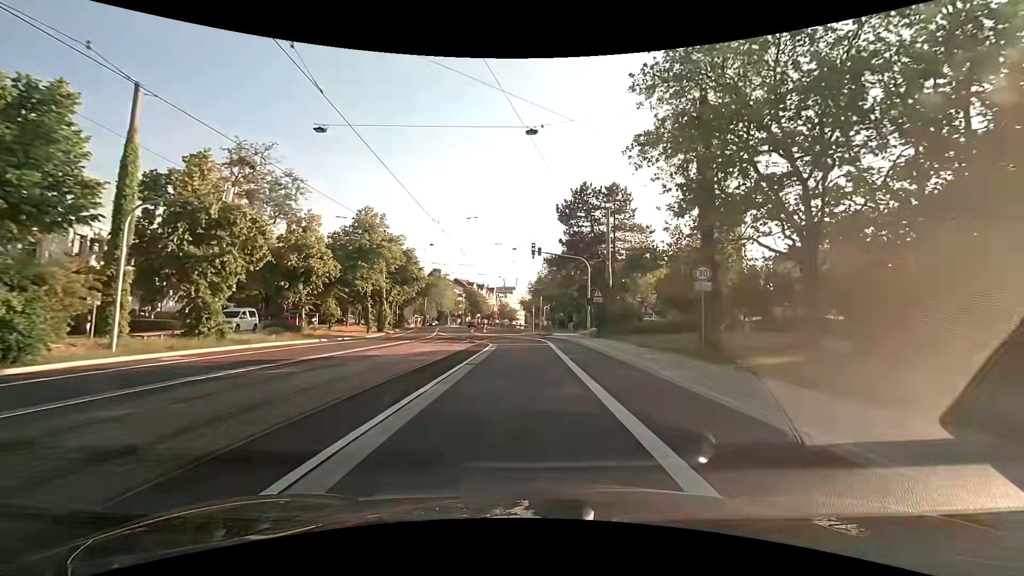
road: secondary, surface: asphalt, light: Day
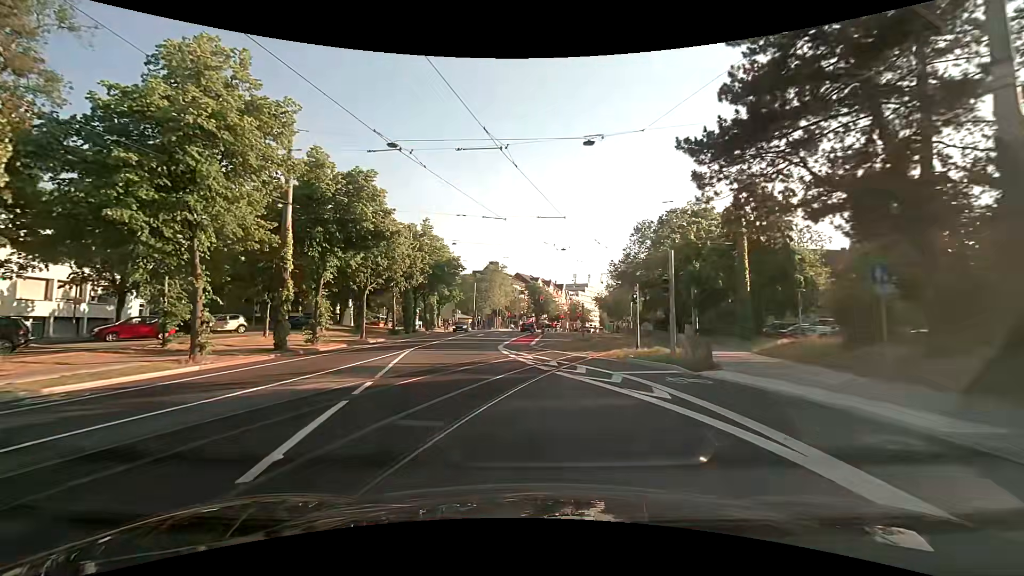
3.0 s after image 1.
(-1.1, +33.1) m; -8°
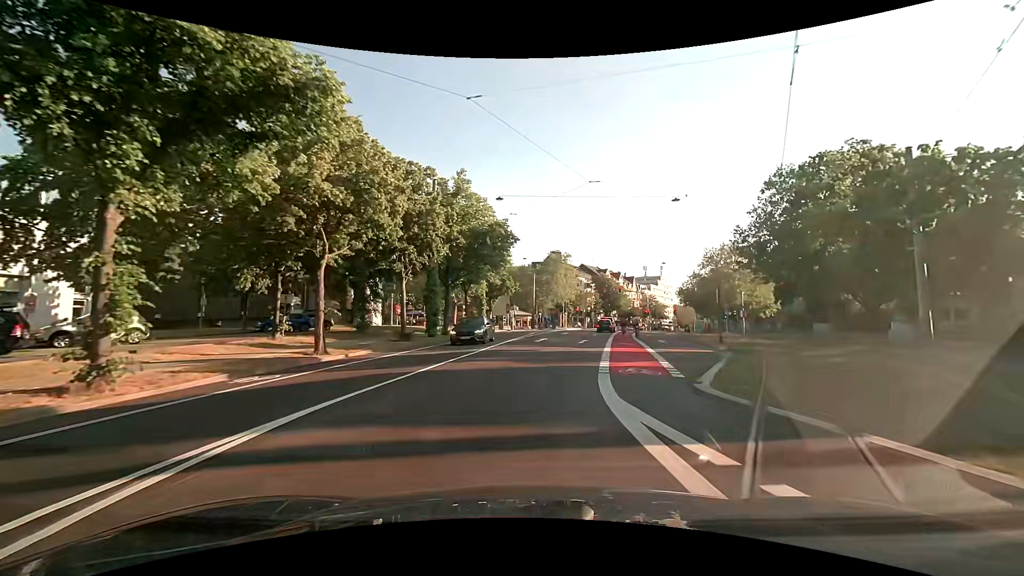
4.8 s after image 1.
(-1.9, +18.9) m; -8°
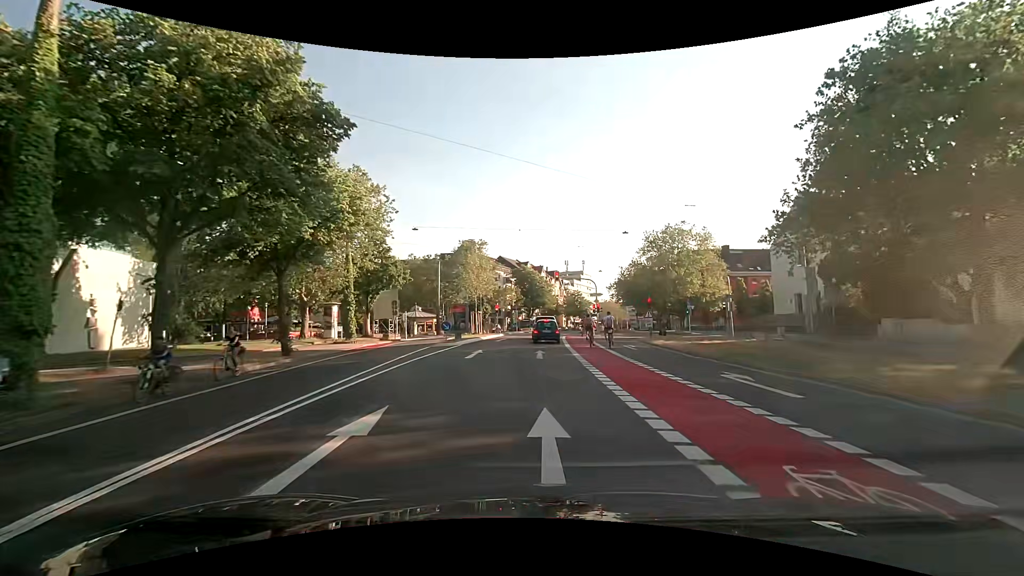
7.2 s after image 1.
(+1.7, +23.4) m; +10°
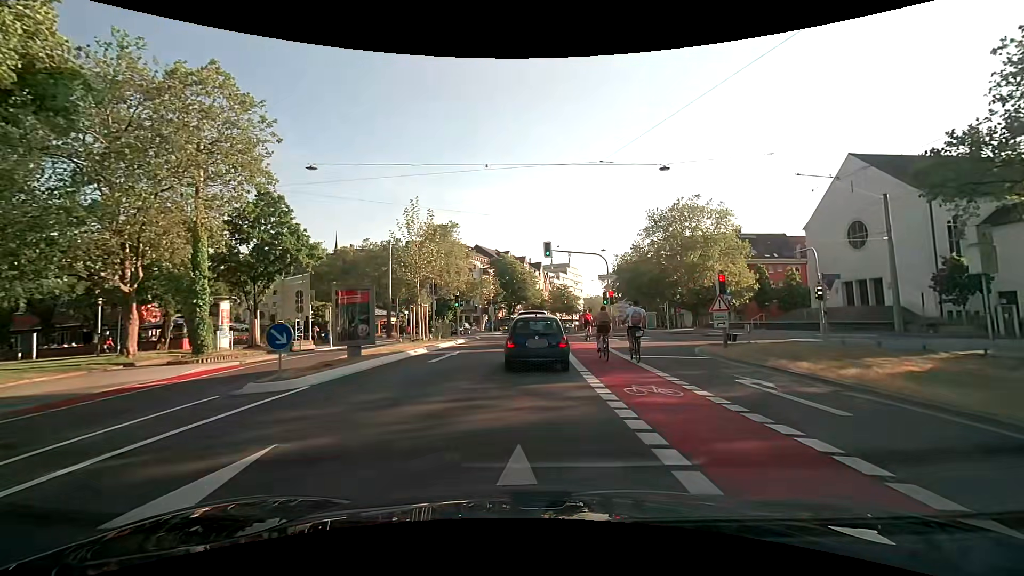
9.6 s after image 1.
(+0.3, +17.0) m; +2°
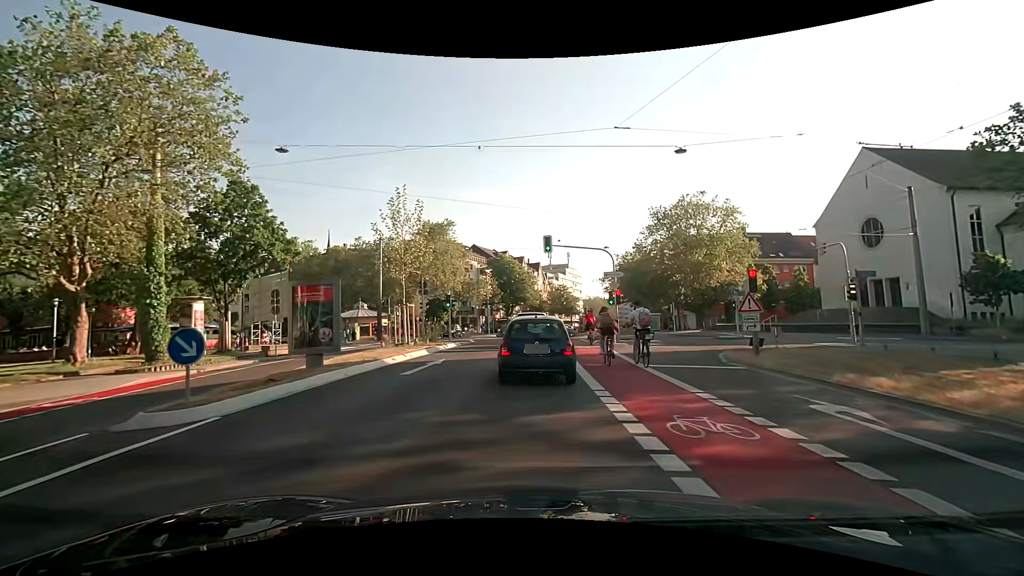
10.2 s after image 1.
(0.0, +2.9) m; 0°
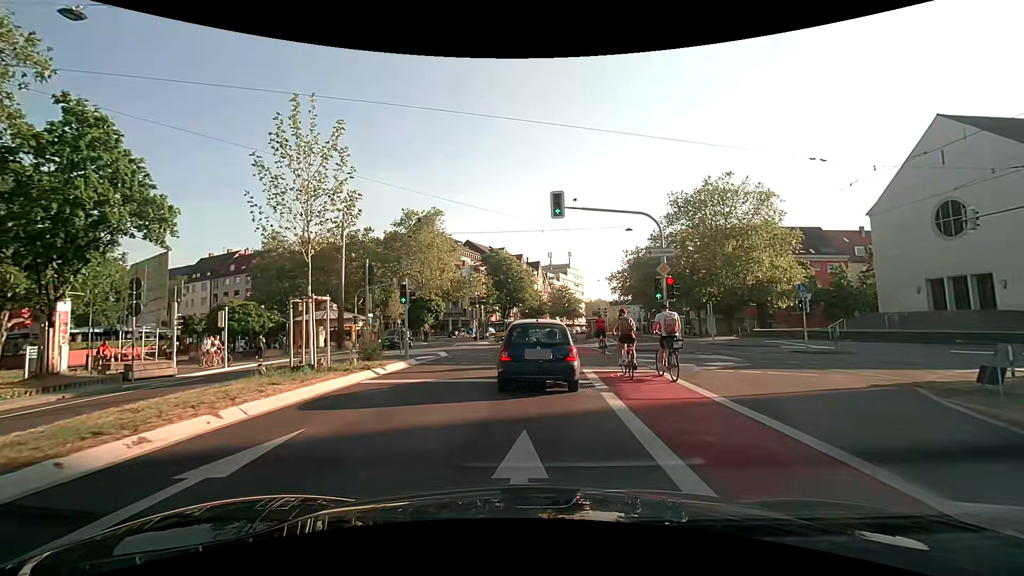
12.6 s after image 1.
(+0.1, +10.9) m; +1°
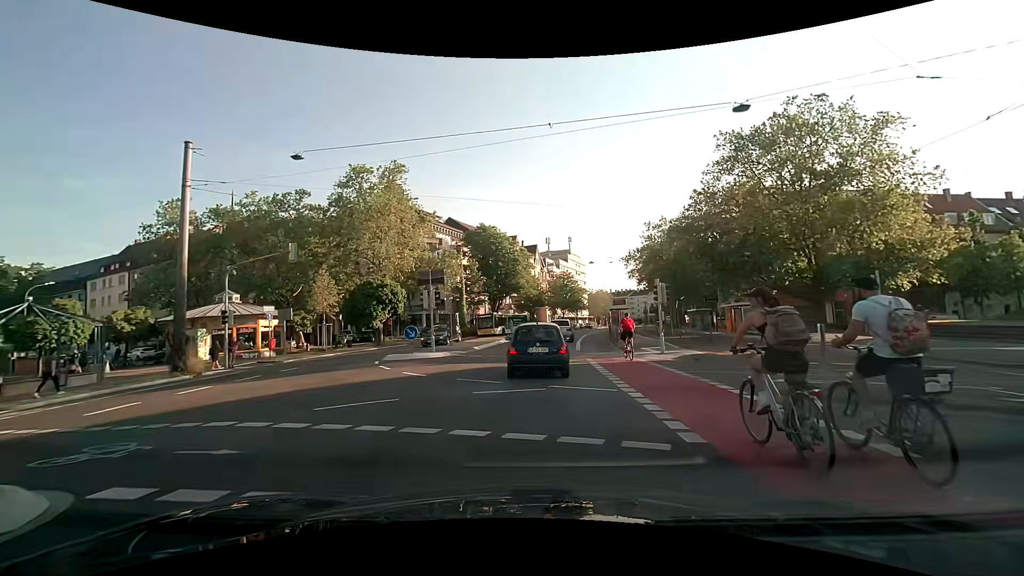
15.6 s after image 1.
(-0.2, +19.8) m; 0°
(0, +10) (0, +20) (+1, +30) (+2, +40) (+4, +50) (+5, +60) (+7, +69) (+10, +79) (+12, +89) (+15, +98) m
